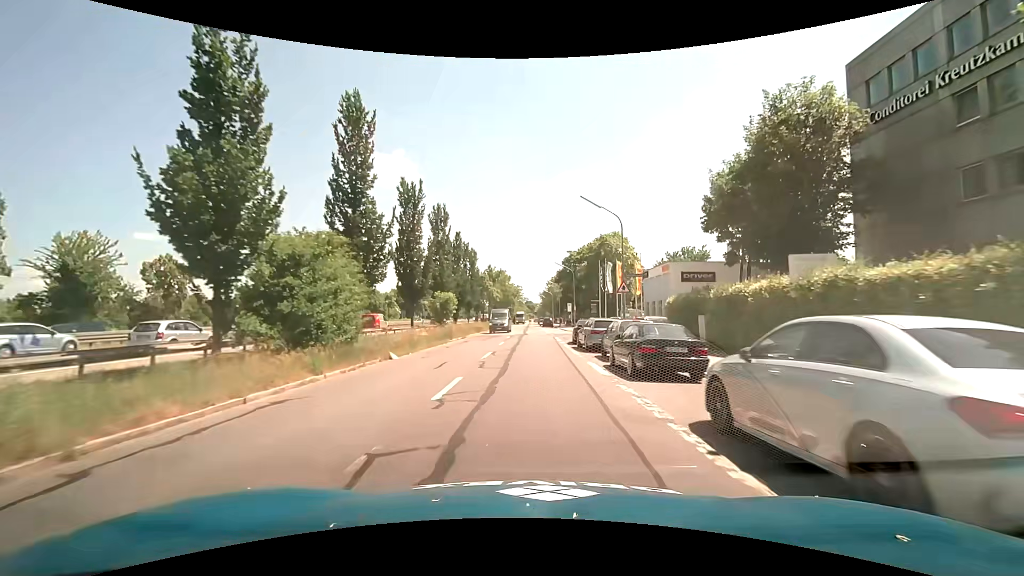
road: tertiary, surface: asphalt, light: Day
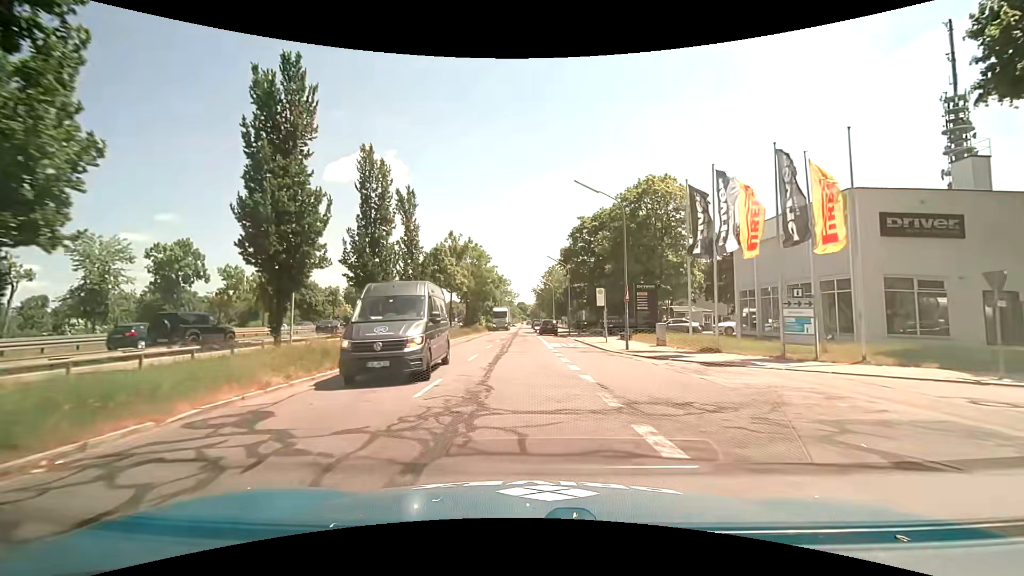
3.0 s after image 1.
(+0.1, +35.8) m; 0°
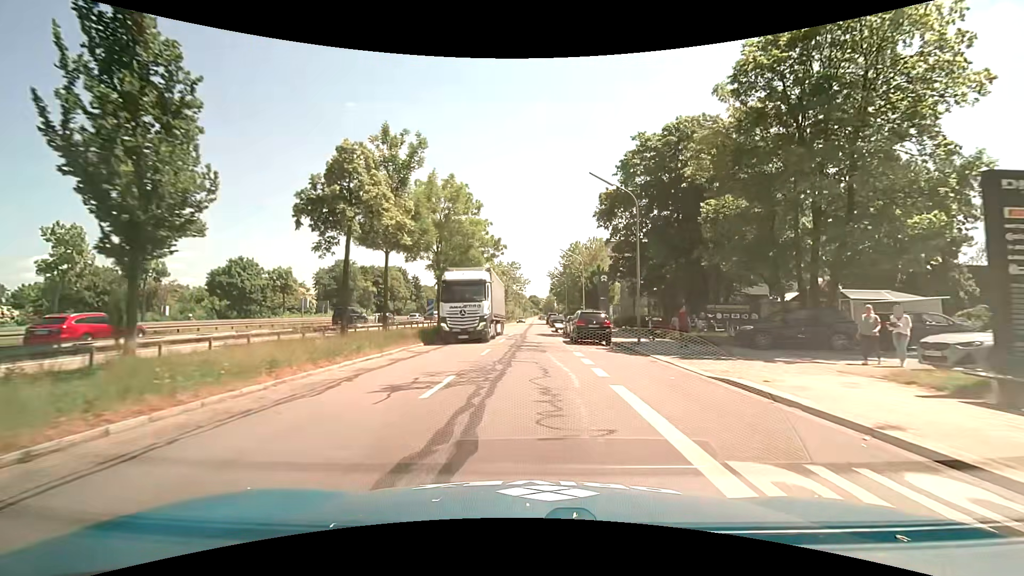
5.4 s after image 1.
(-0.4, +28.1) m; -1°
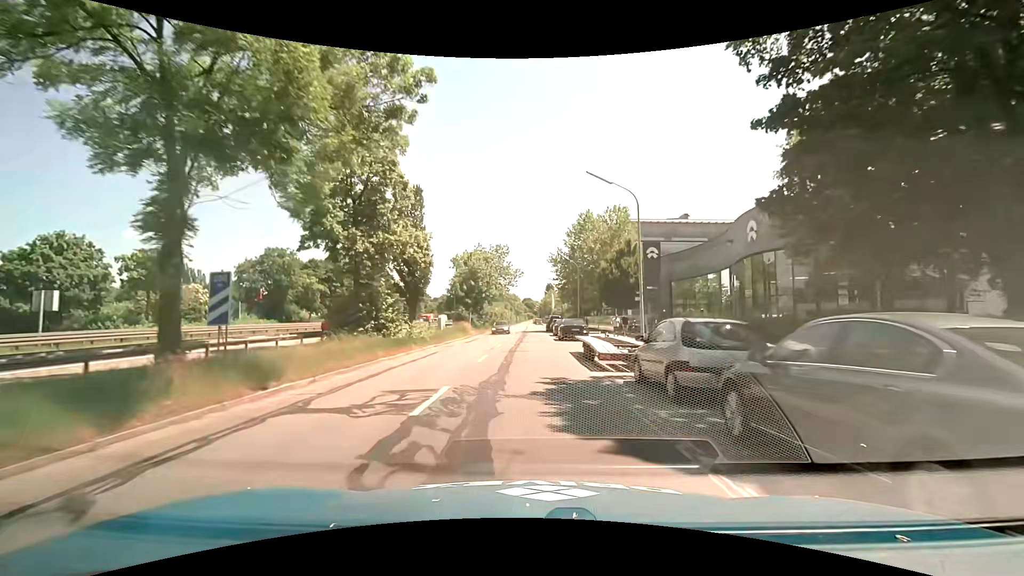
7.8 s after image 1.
(+0.1, +28.2) m; 0°
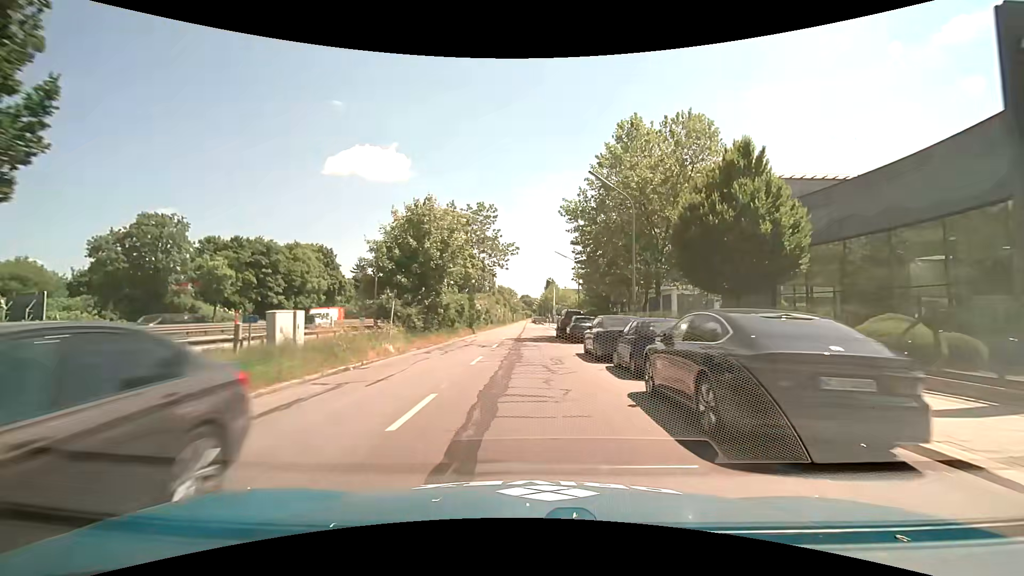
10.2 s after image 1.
(+0.3, +28.3) m; +1°
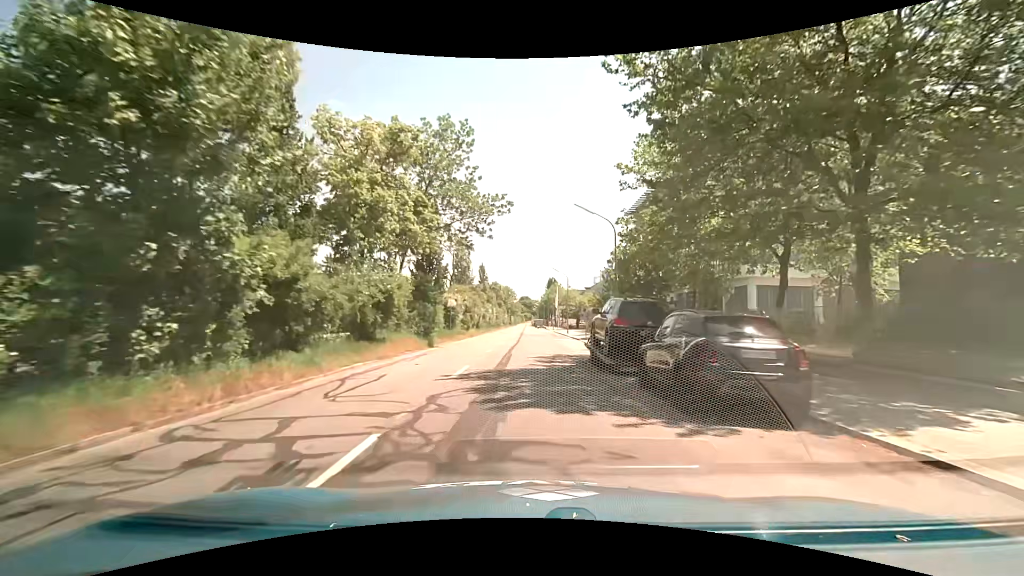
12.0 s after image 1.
(-0.1, +21.4) m; 0°
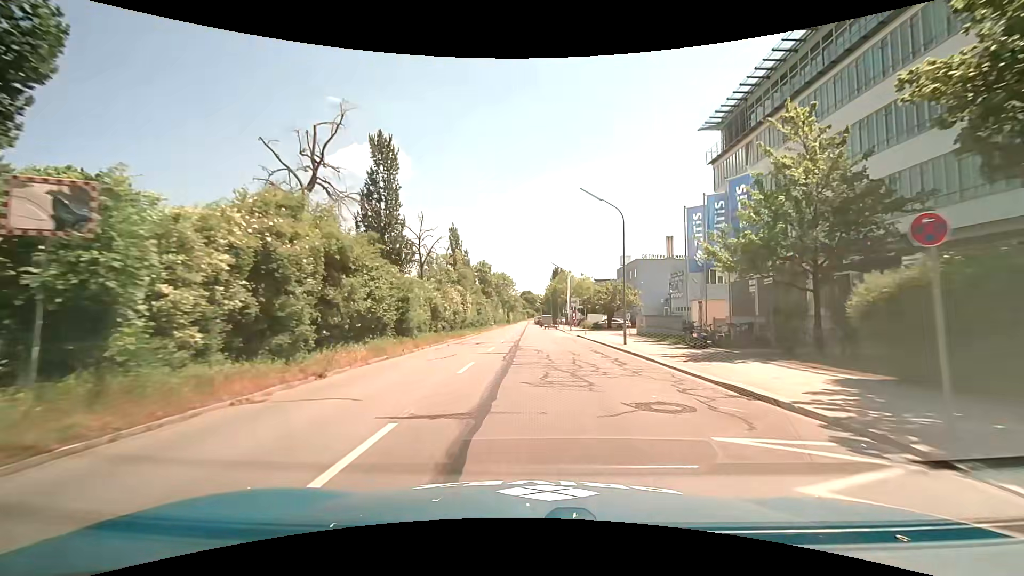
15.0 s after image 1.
(-0.1, +35.7) m; 0°
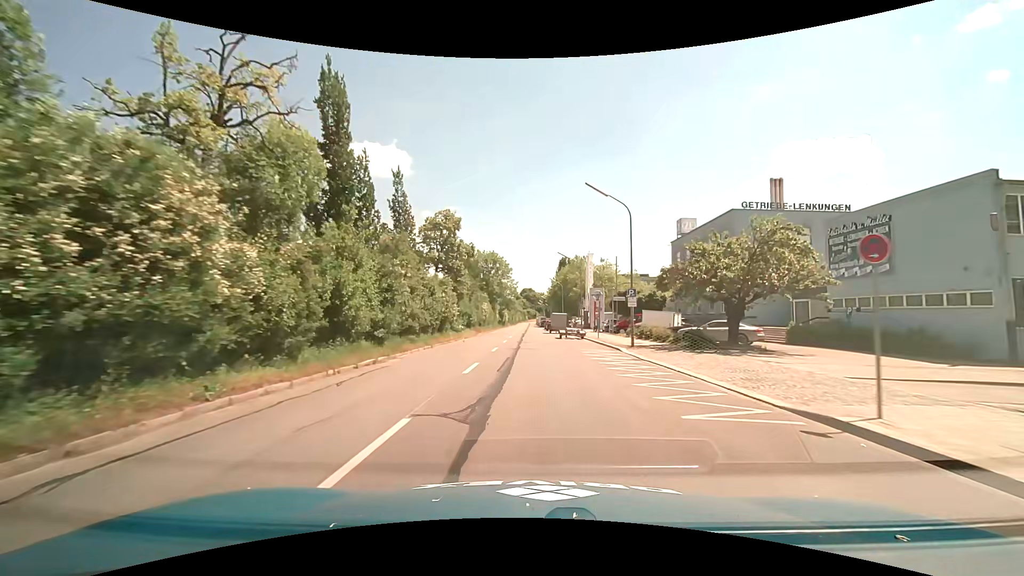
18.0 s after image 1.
(-0.1, +36.0) m; 0°
(0, +10) (0, +20) (0, +30) (0, +40) (0, +50) (0, +60) (0, +70) (0, +80) (0, +90) (0, +100) m
